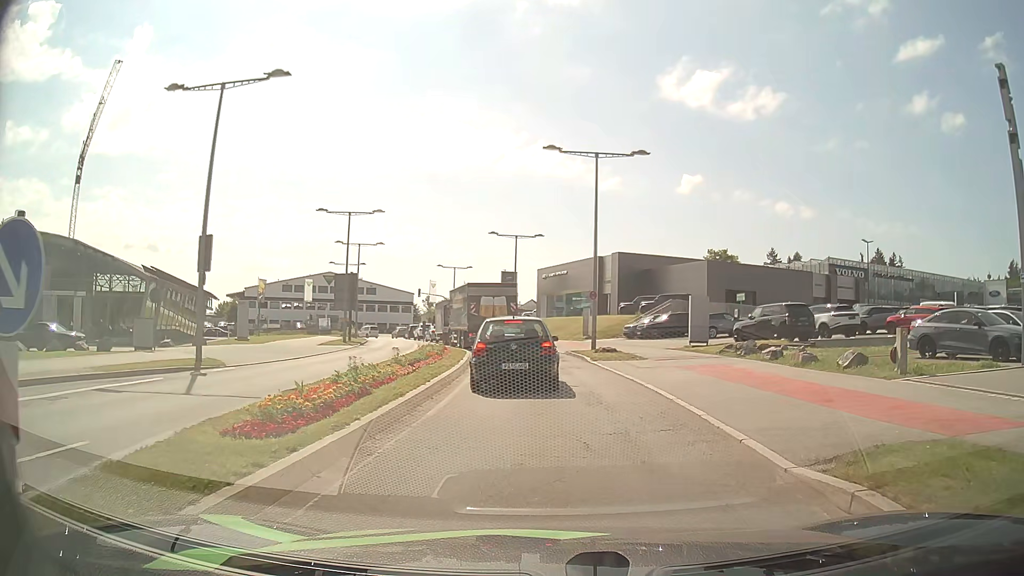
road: secondary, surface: asphalt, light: Day
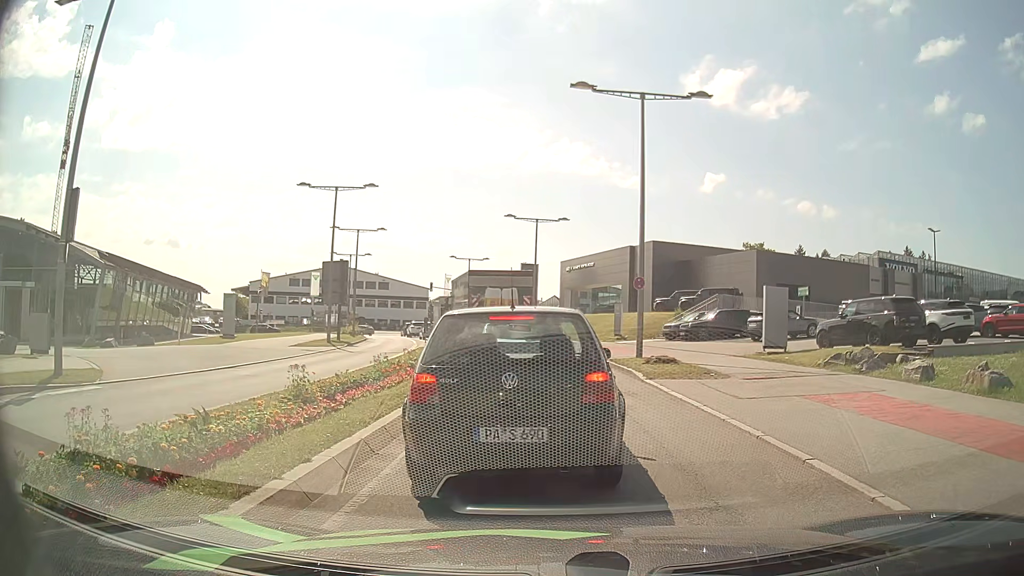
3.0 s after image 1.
(-0.1, +7.8) m; -3°
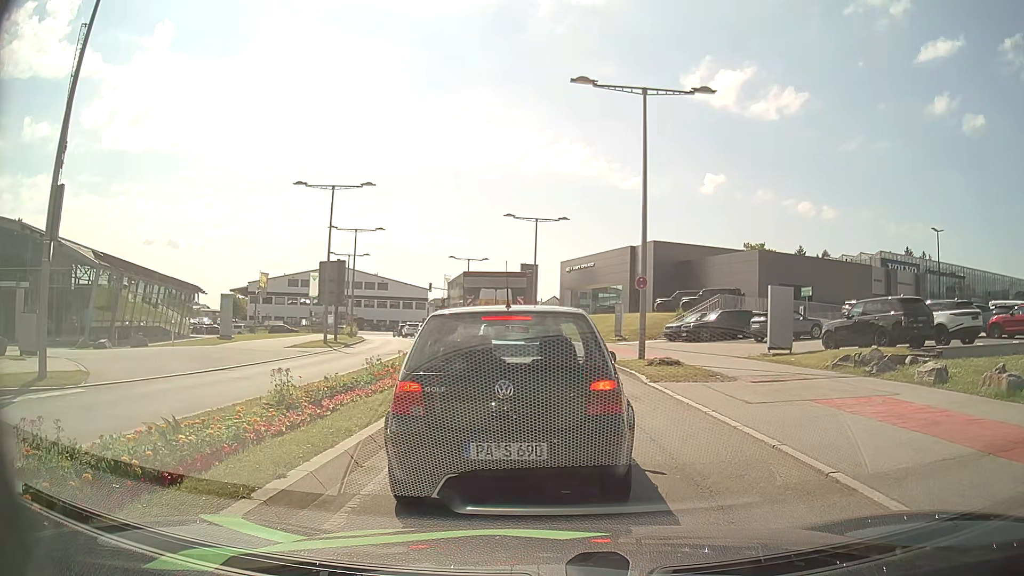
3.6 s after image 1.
(0.0, +0.5) m; 0°
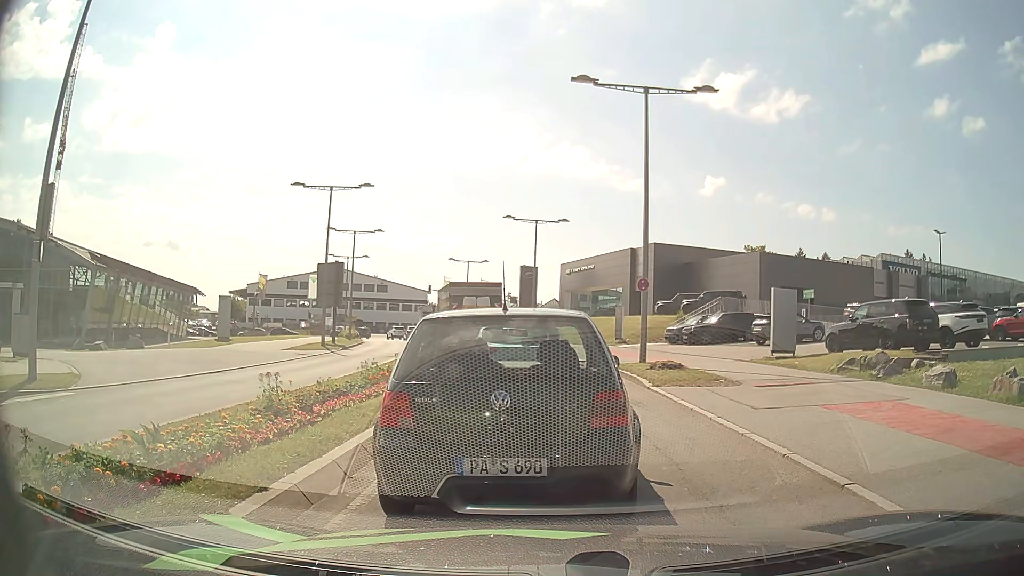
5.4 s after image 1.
(0.0, +0.4) m; 0°
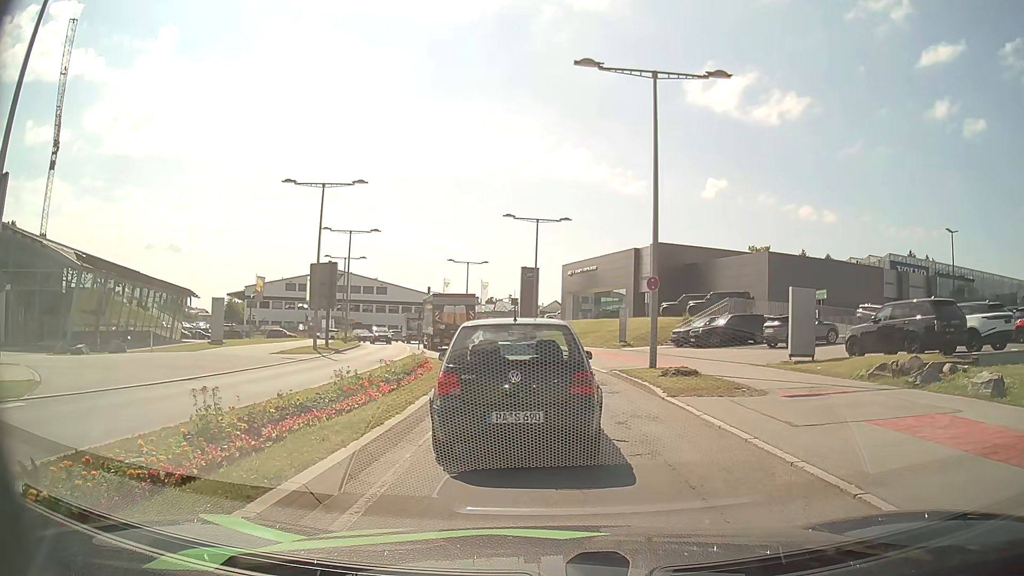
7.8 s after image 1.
(0.0, +1.7) m; +2°
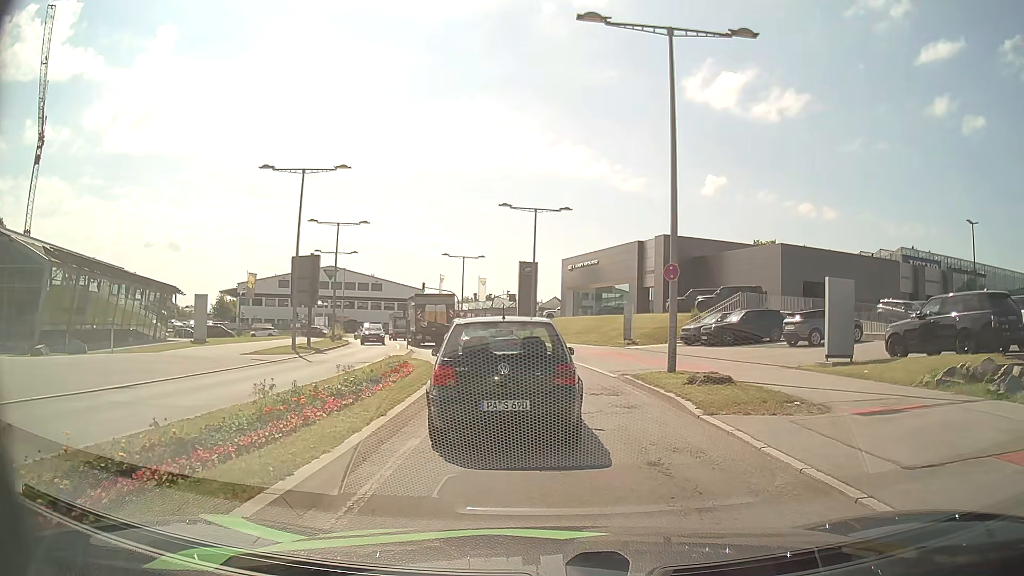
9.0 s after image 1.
(0.0, +3.2) m; 0°
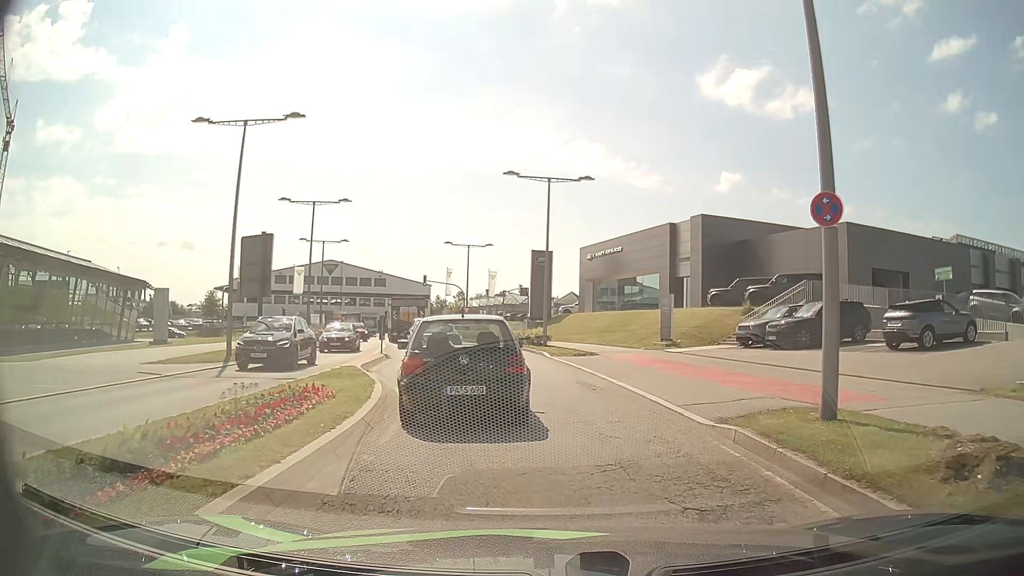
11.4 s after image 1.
(-0.1, +8.8) m; -2°
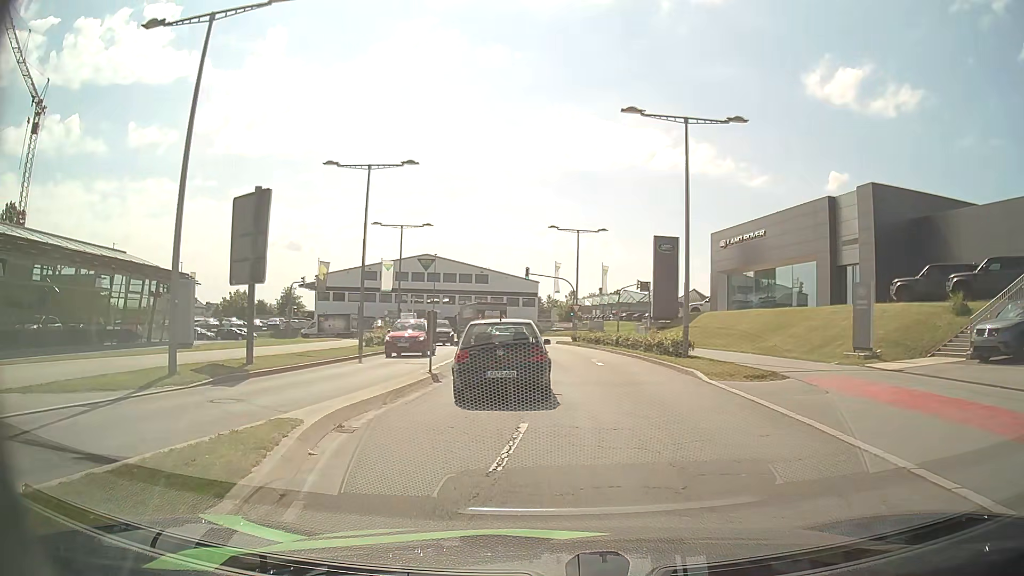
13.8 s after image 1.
(-0.7, +10.9) m; -9°
(-1, +10) (-1, +20) (-1, +30) (-2, +40) (-3, +50) (-5, +60) (-8, +69) (-16, +76) (-25, +79) (-35, +78) m
